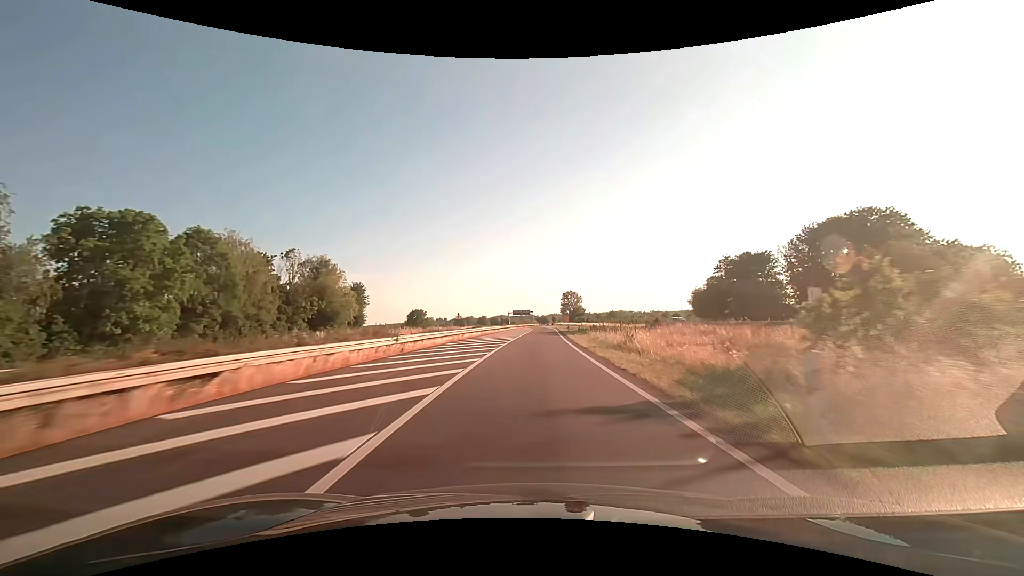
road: trunk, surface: asphalt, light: Day
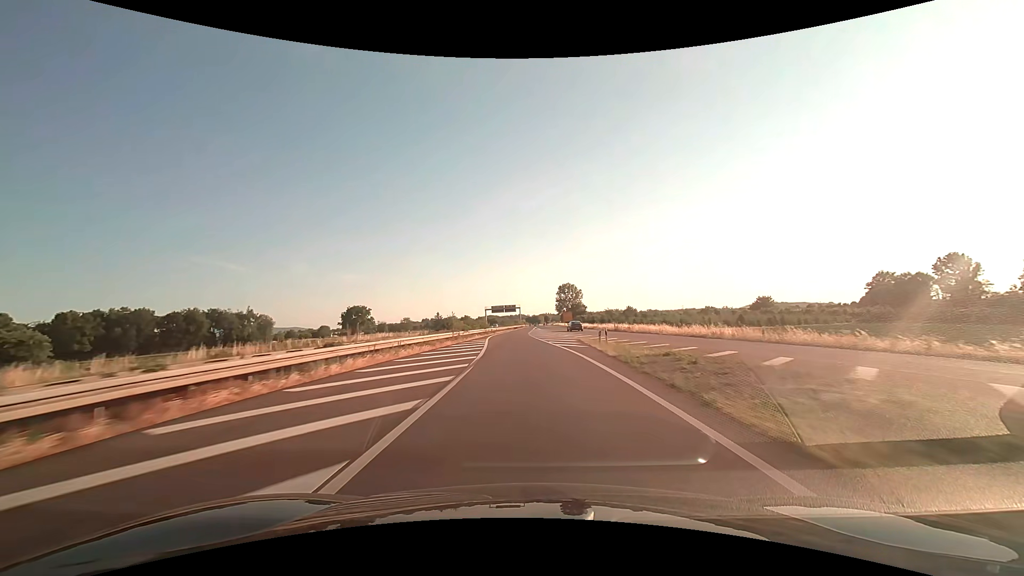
(+2.4, +77.0) m; +1°
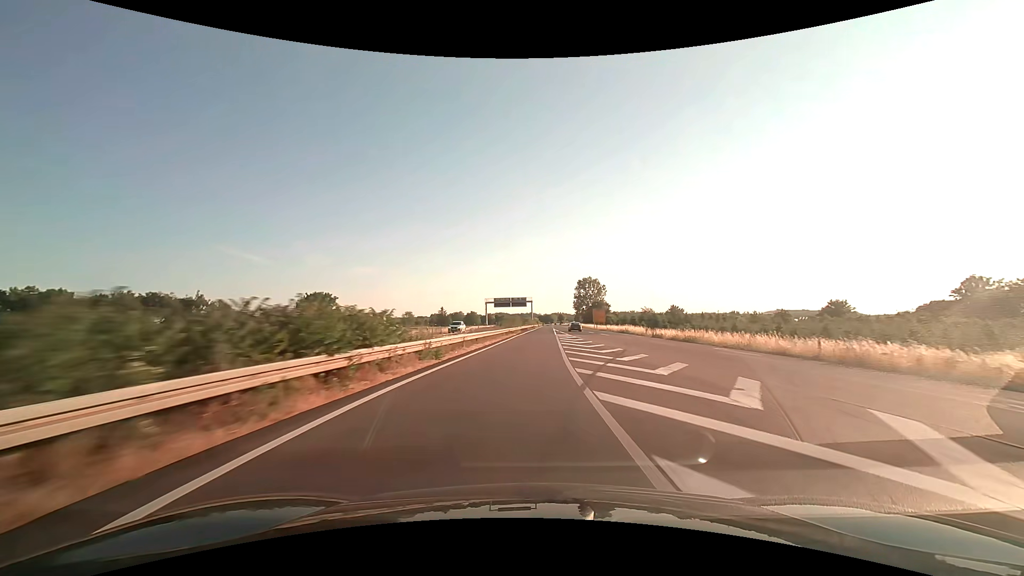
(-1.1, +46.5) m; -2°
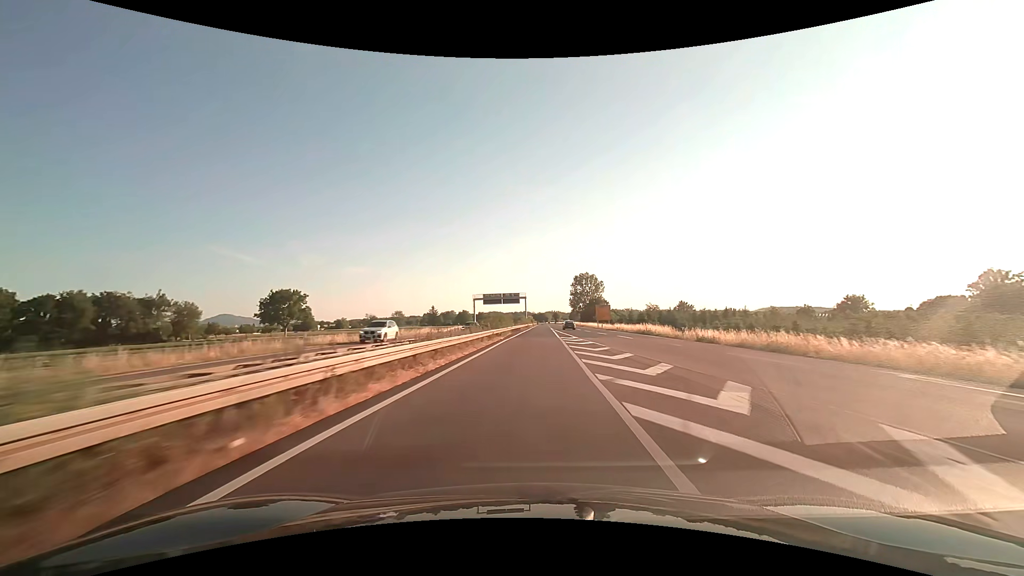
(+0.1, +15.6) m; +1°
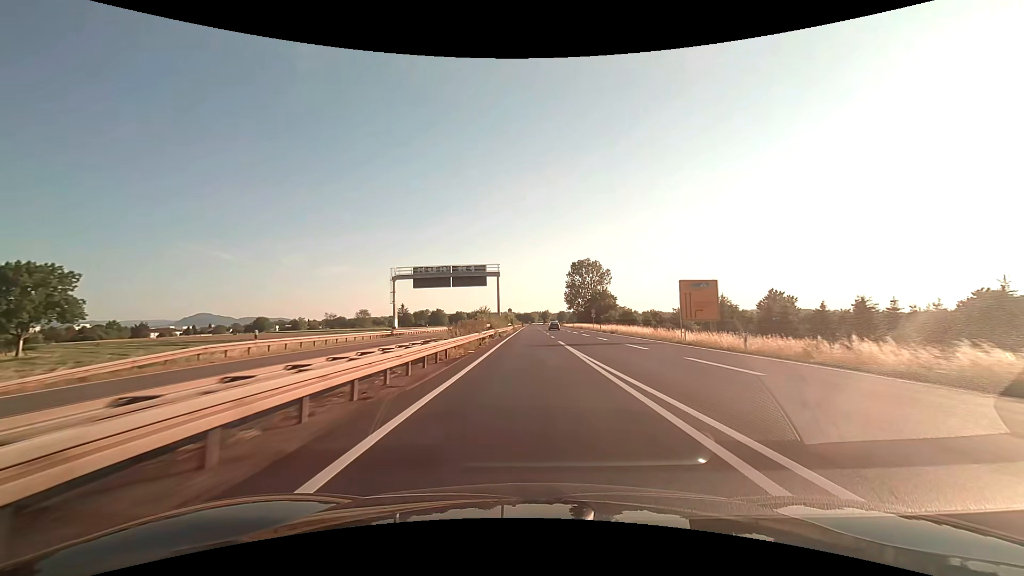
(+1.2, +62.9) m; +2°
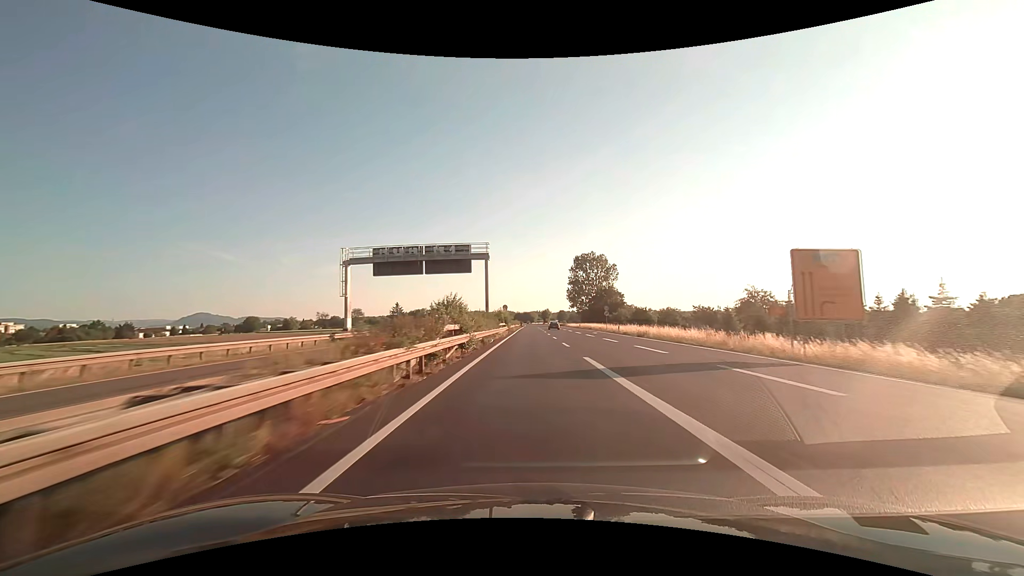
(0.0, +15.9) m; 0°
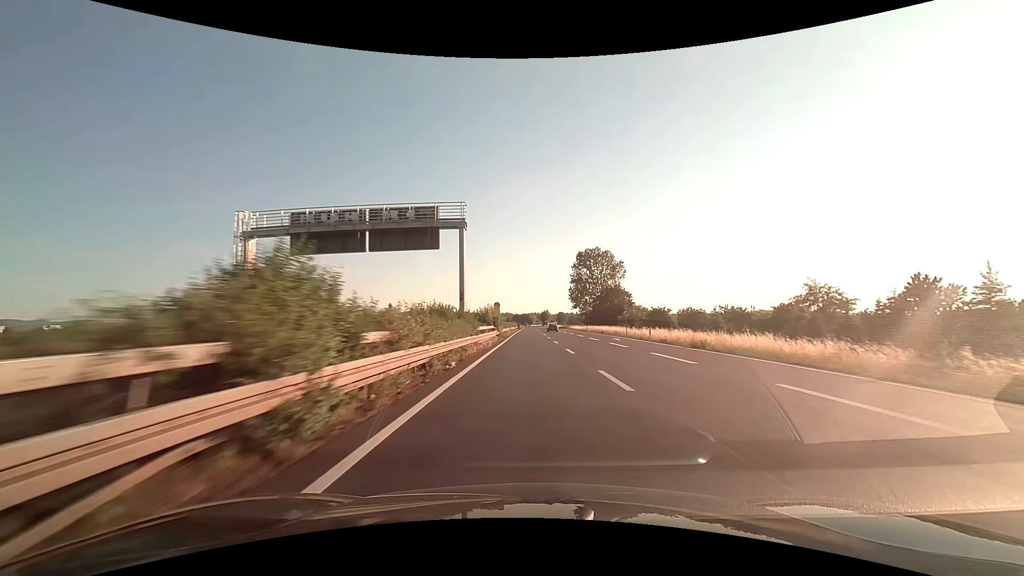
(0.0, +16.0) m; 0°
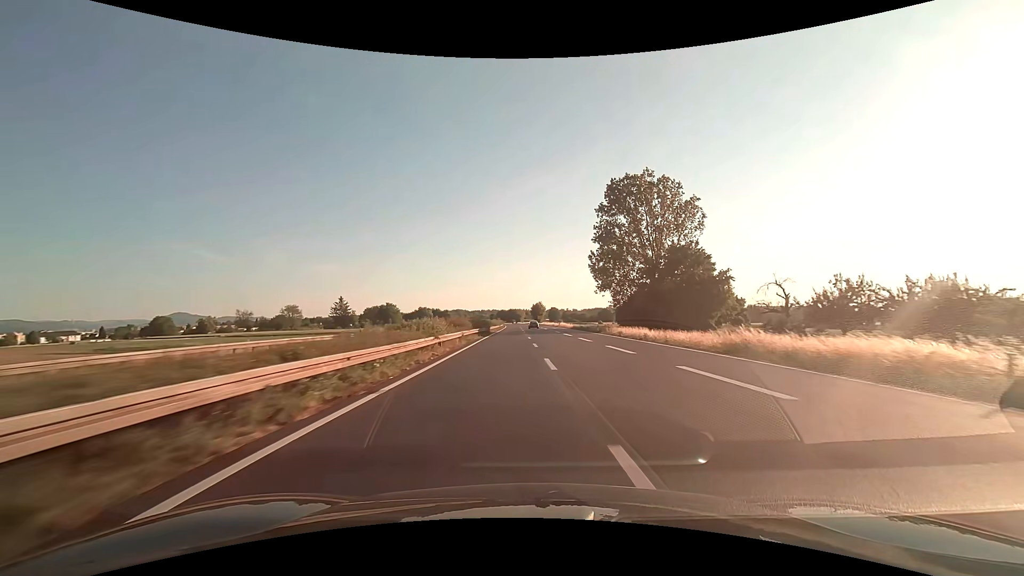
(+0.9, +80.7) m; +1°
(0, +10) (0, +20) (0, +30) (0, +40) (0, +50) (0, +60) (0, +70) (0, +80) (0, +90) (-1, +100) m
